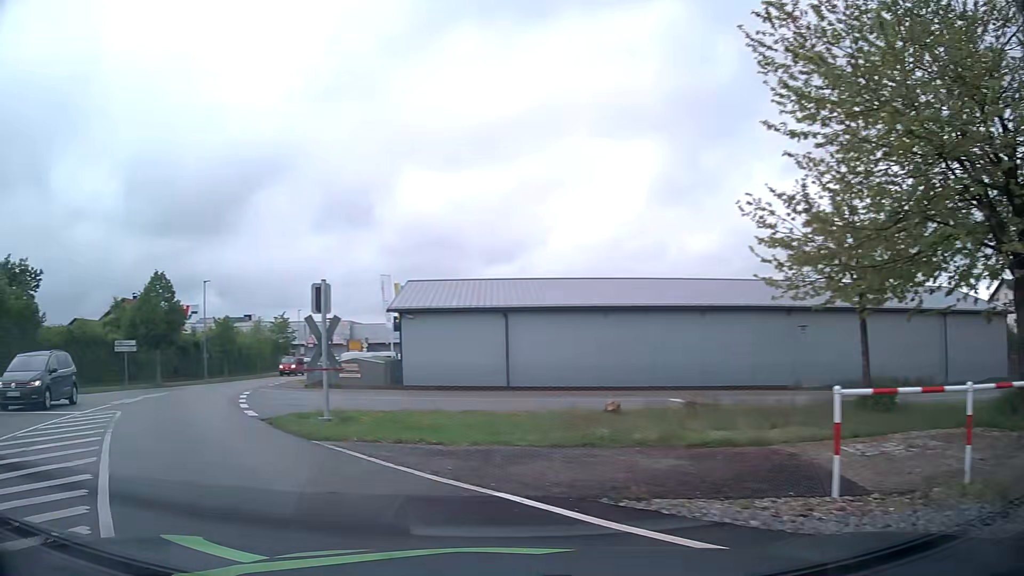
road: residential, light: Day
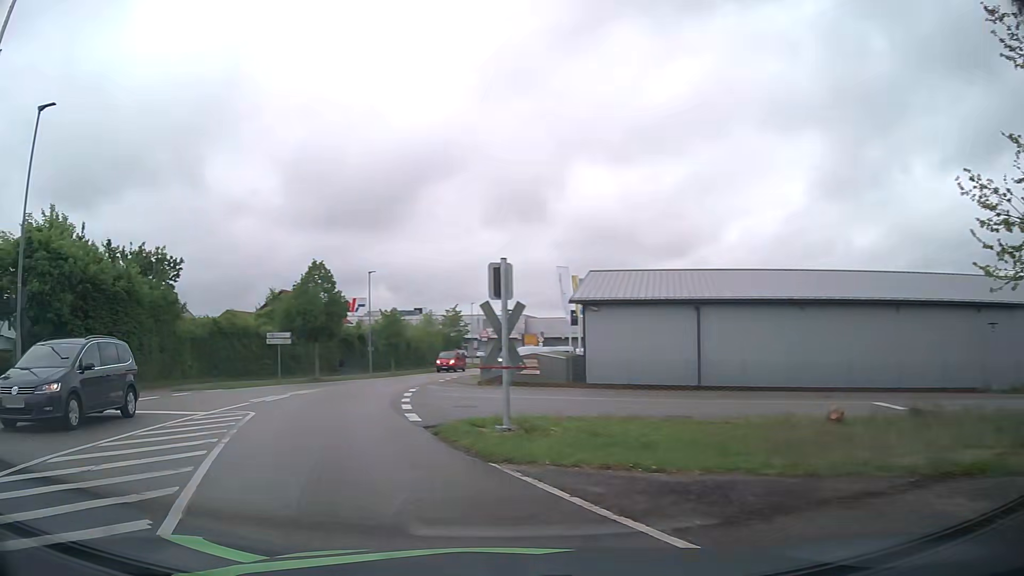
(-0.4, +2.6) m; -15°
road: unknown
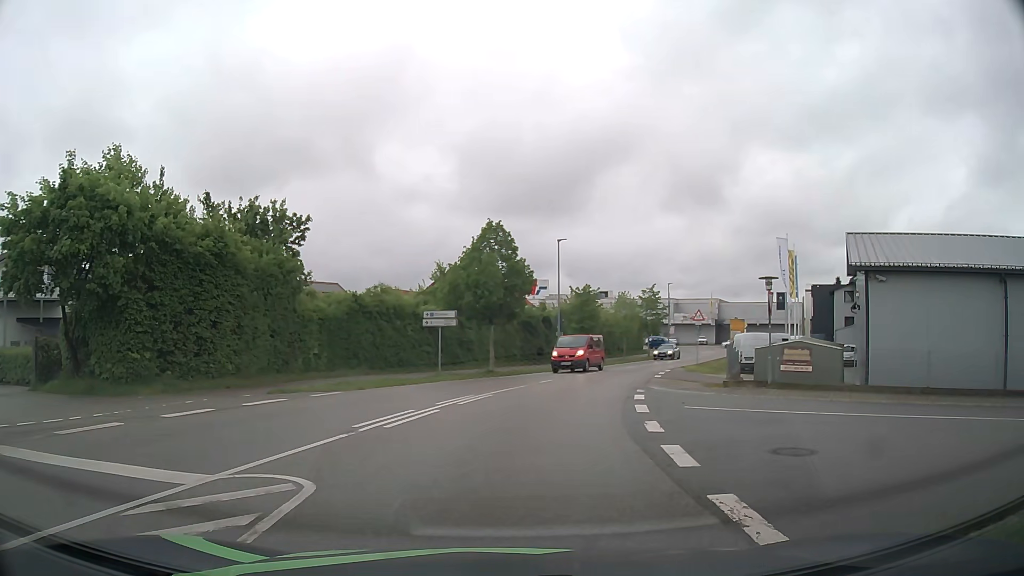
(-2.4, +9.4) m; -19°
